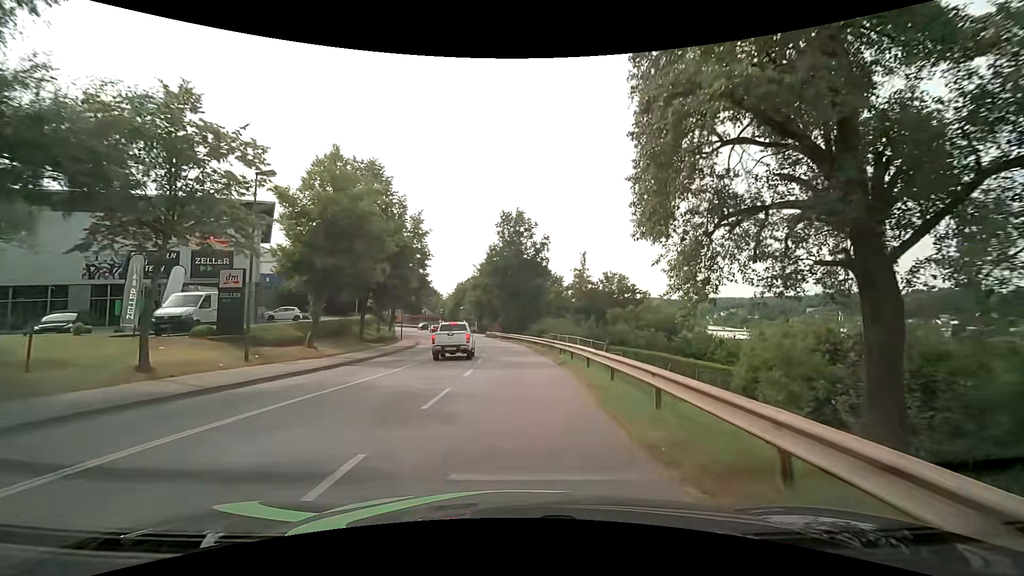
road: tertiary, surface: asphalt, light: Day
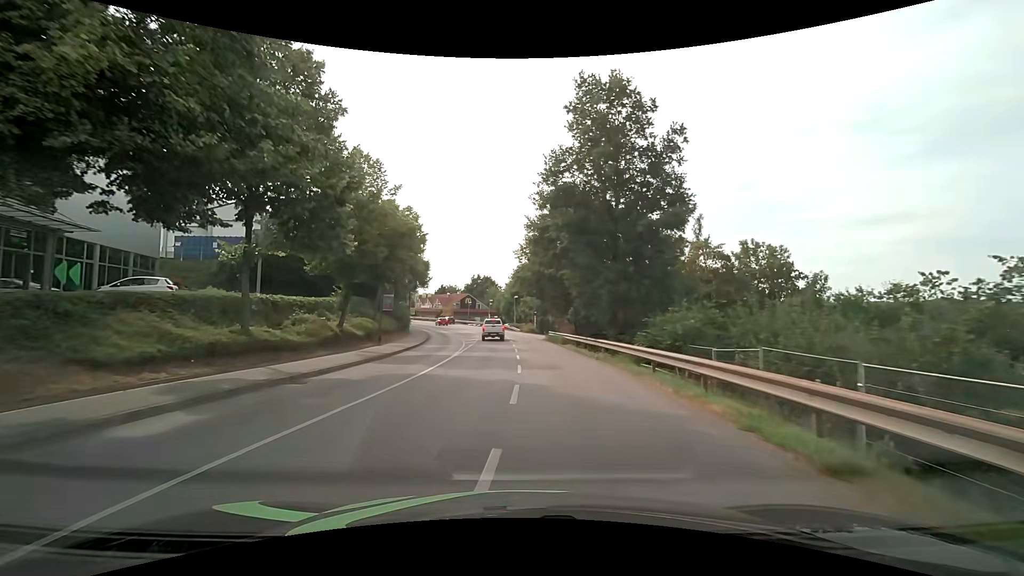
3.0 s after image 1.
(-1.1, +29.9) m; -7°
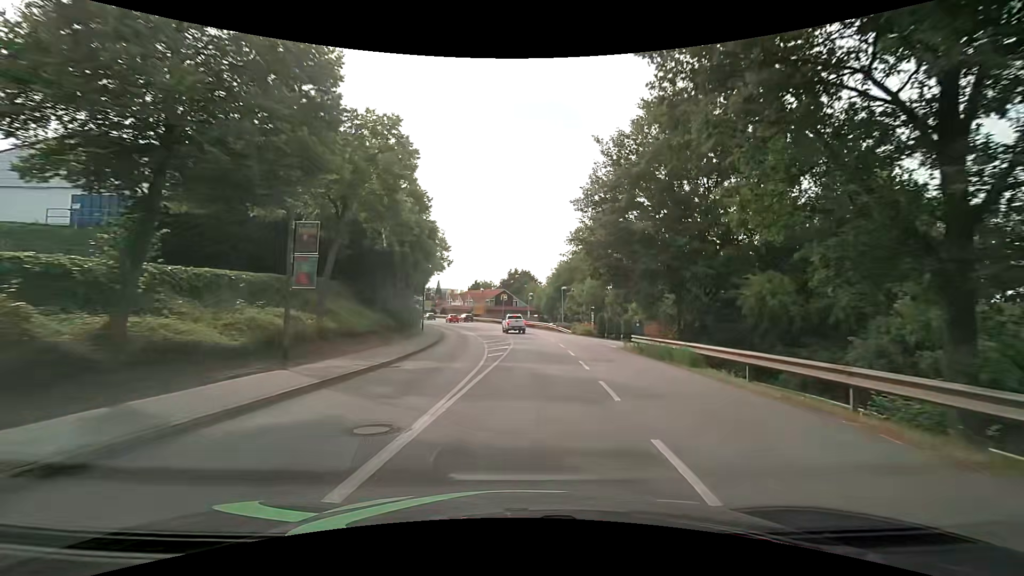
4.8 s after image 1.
(-1.1, +17.3) m; -5°
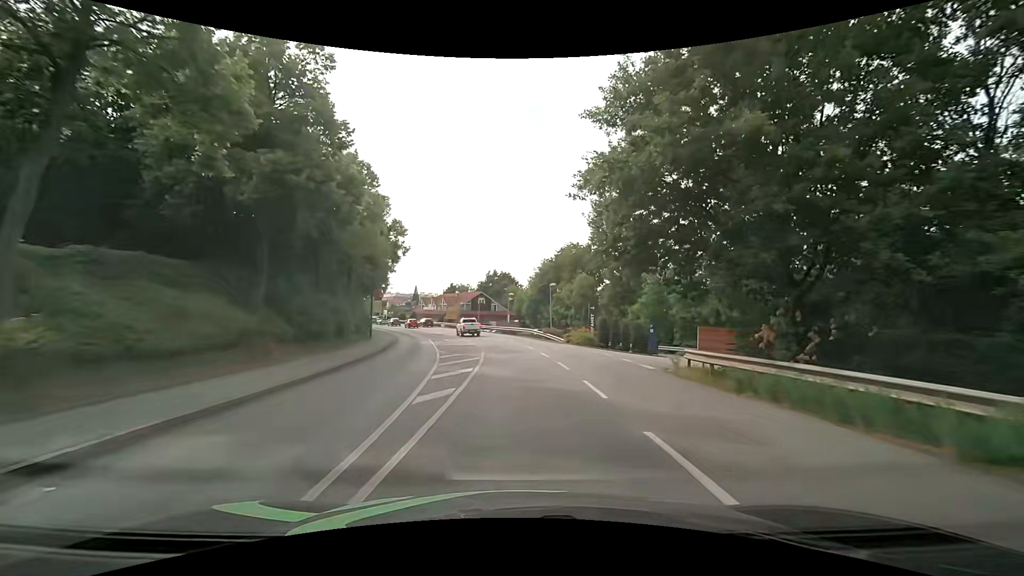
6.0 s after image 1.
(+0.3, +11.5) m; +4°
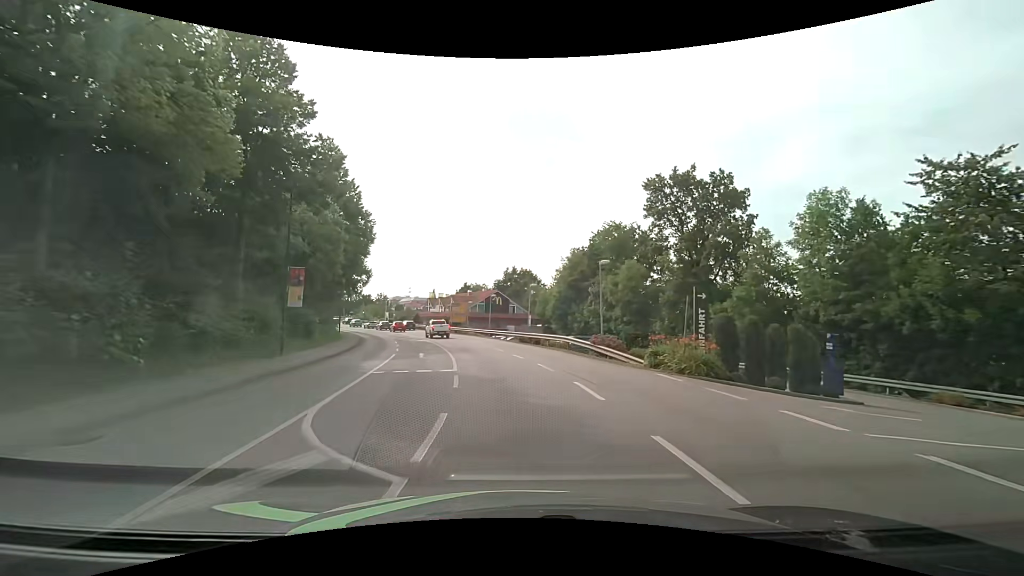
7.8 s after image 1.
(-0.6, +18.0) m; -3°
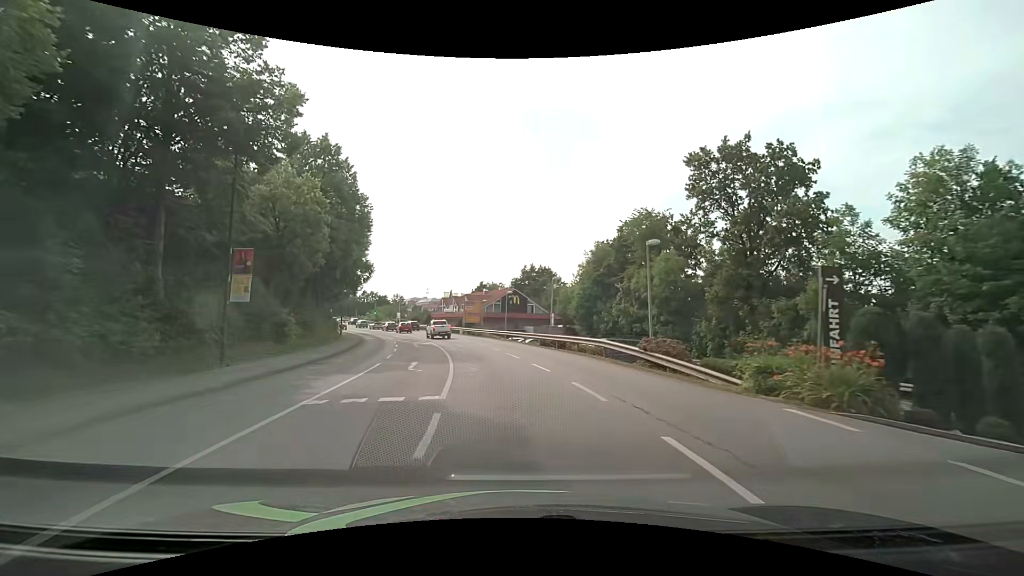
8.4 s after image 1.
(-0.2, +6.1) m; -2°
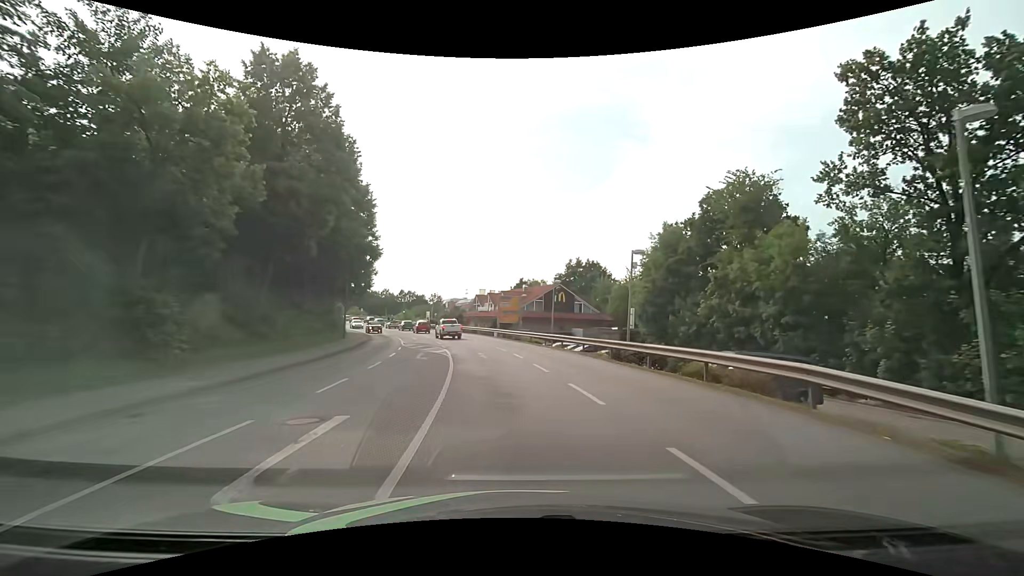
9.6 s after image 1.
(-0.7, +12.3) m; -5°
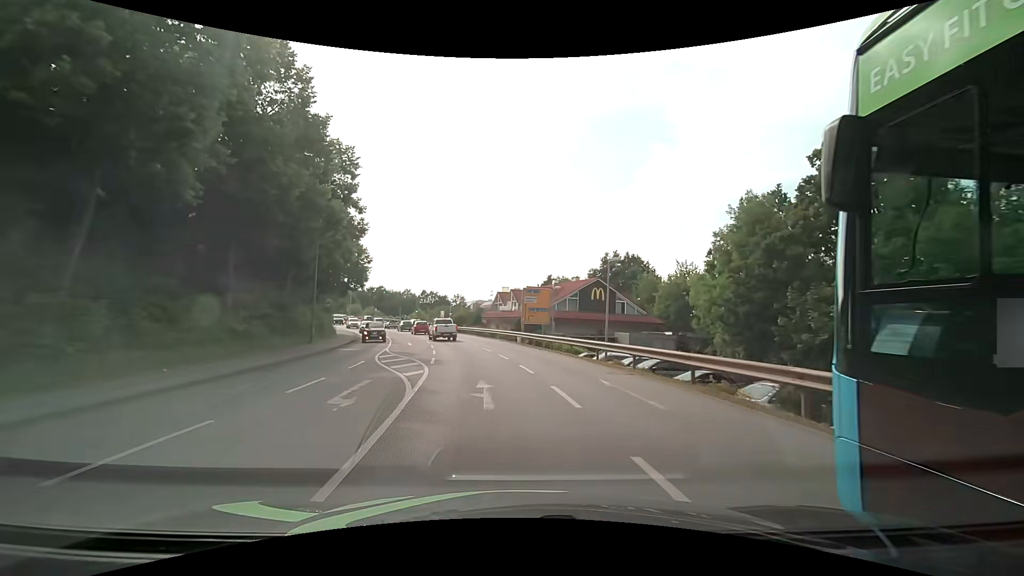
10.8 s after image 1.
(-0.3, +12.3) m; -4°
(0, +10) (-1, +20) (-2, +30) (-4, +40) (-7, +49) (-10, +59) (-13, +68) (-17, +78) (-21, +87) (-25, +96) m
